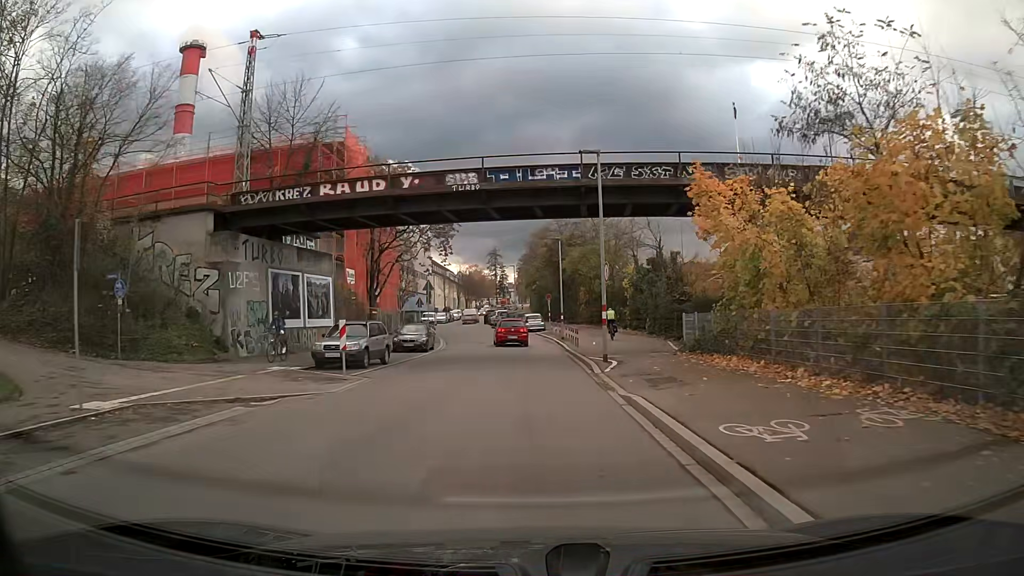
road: tertiary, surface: asphalt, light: Day
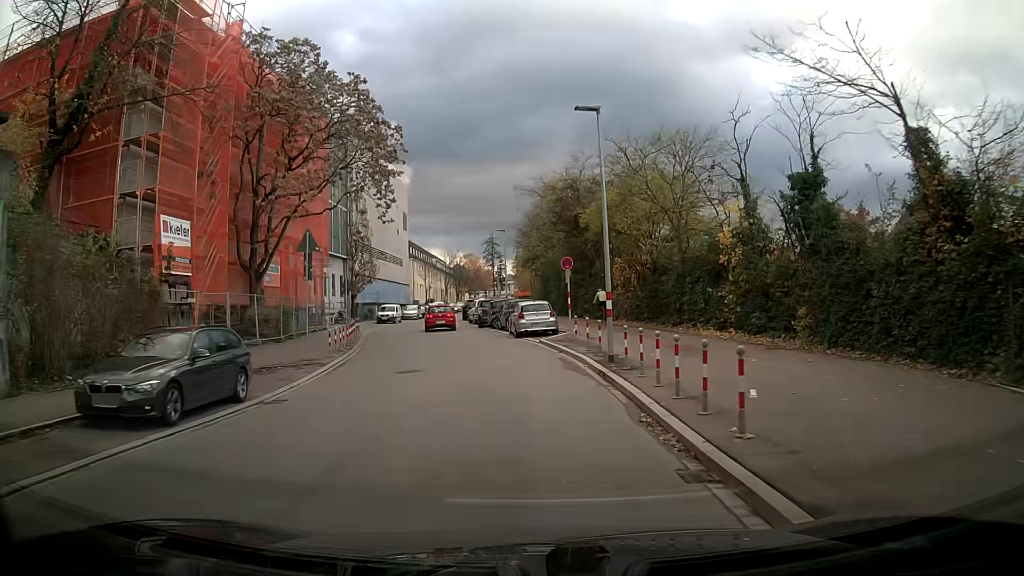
(+0.1, +25.1) m; 0°
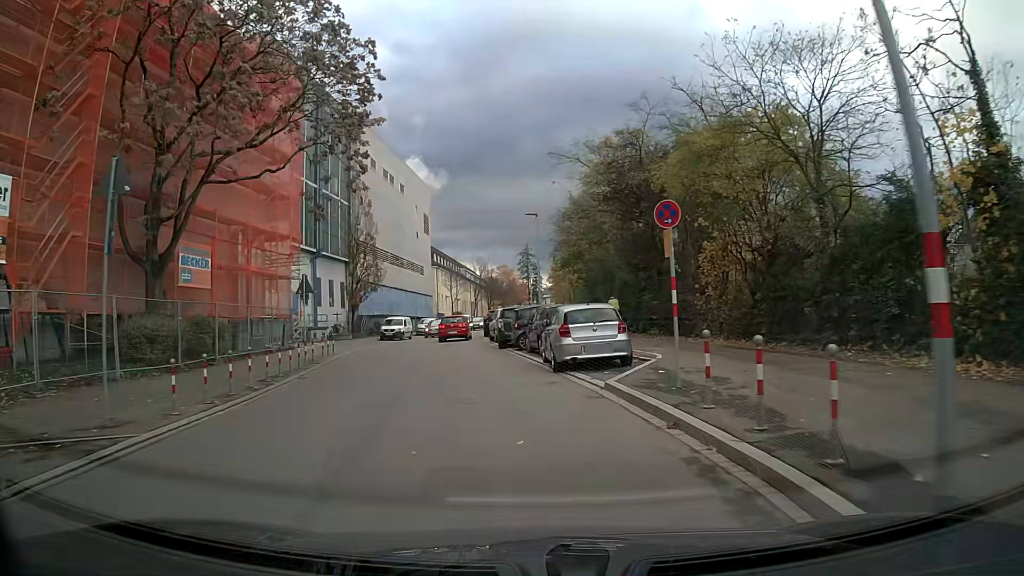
(-0.5, +12.4) m; -5°
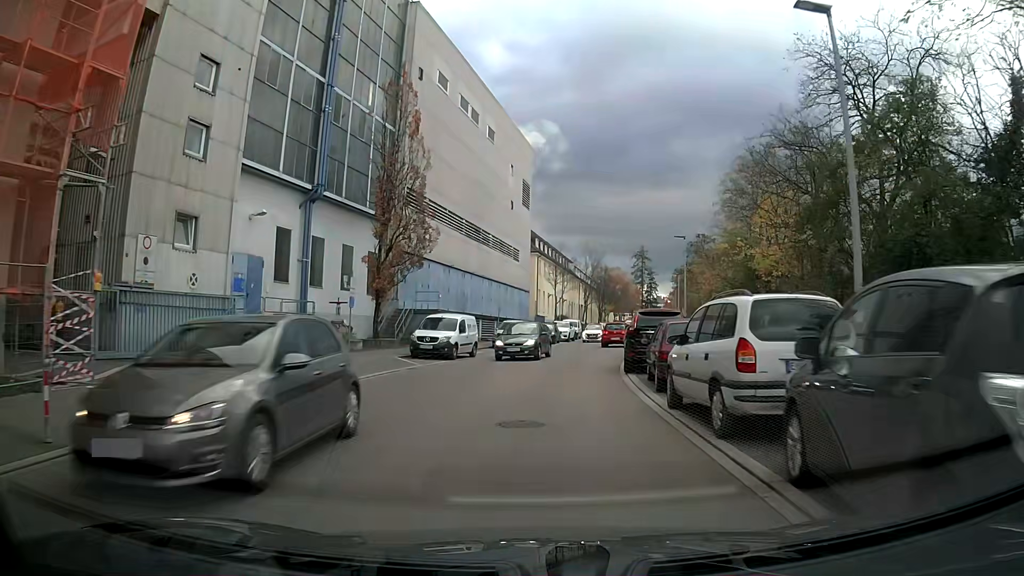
(-1.9, +24.4) m; -6°
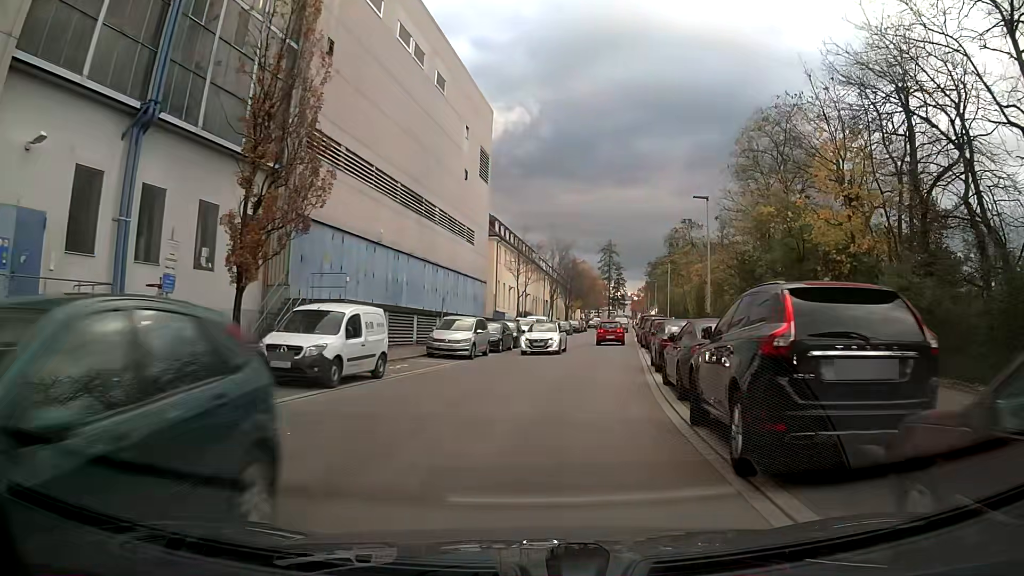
(+0.4, +12.1) m; +4°
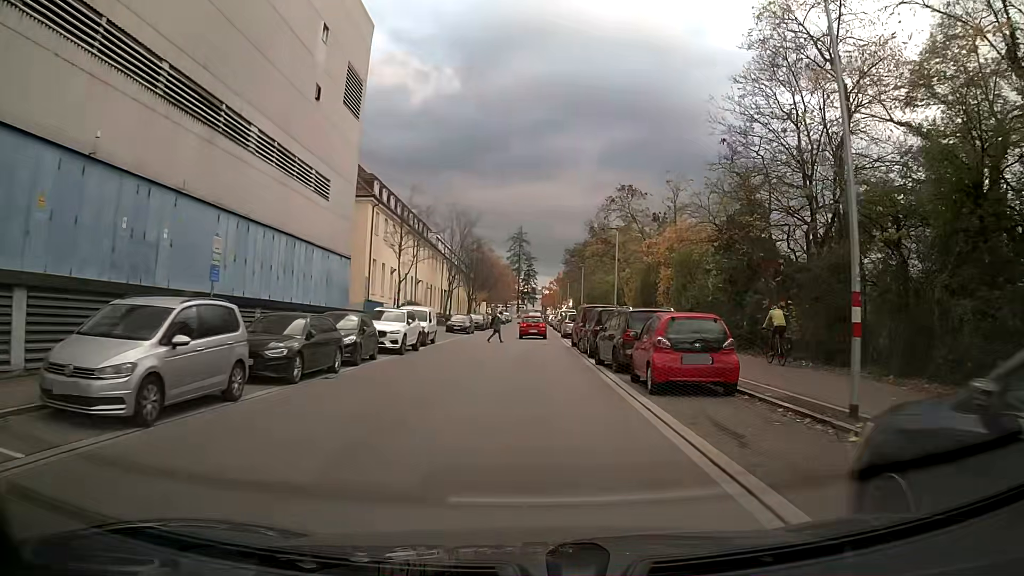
(+1.1, +17.9) m; +6°
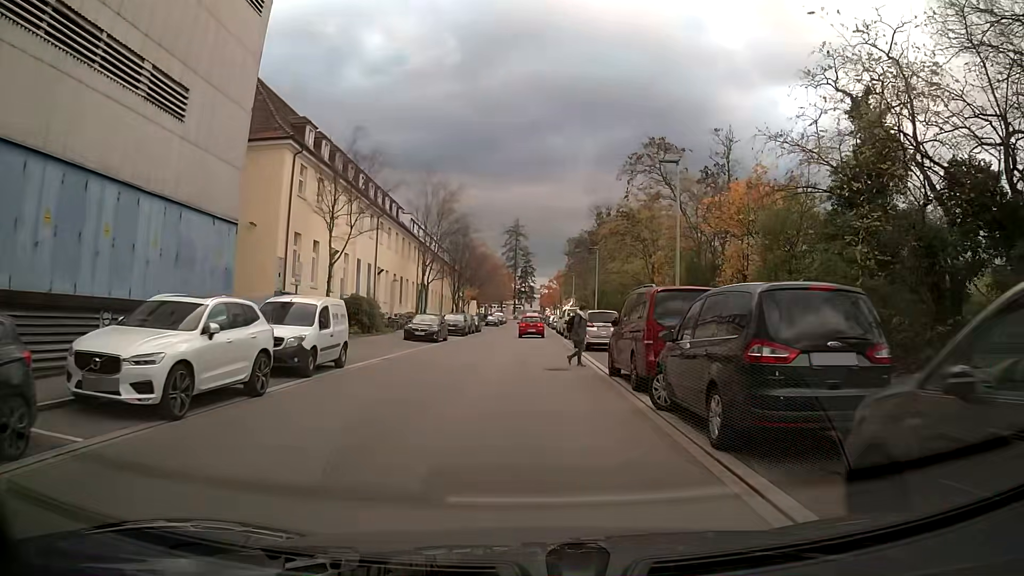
(+0.3, +16.0) m; +1°
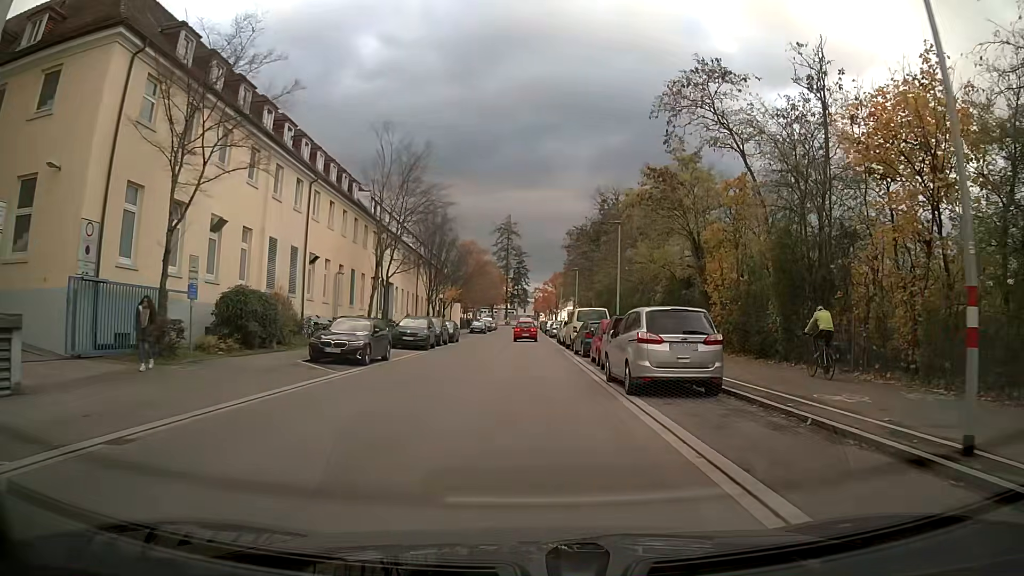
(0.0, +14.8) m; 0°
(0, +10) (0, +20) (0, +30) (0, +40) (0, +50) (0, +60) (0, +70) (0, +80) (-1, +90) (-1, +100) m
